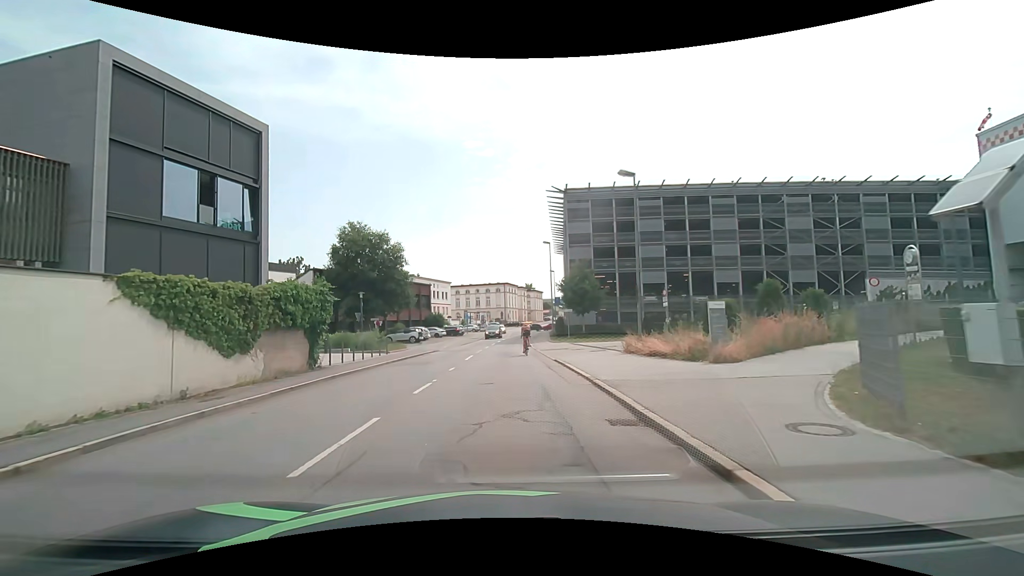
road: tertiary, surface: asphalt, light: Day
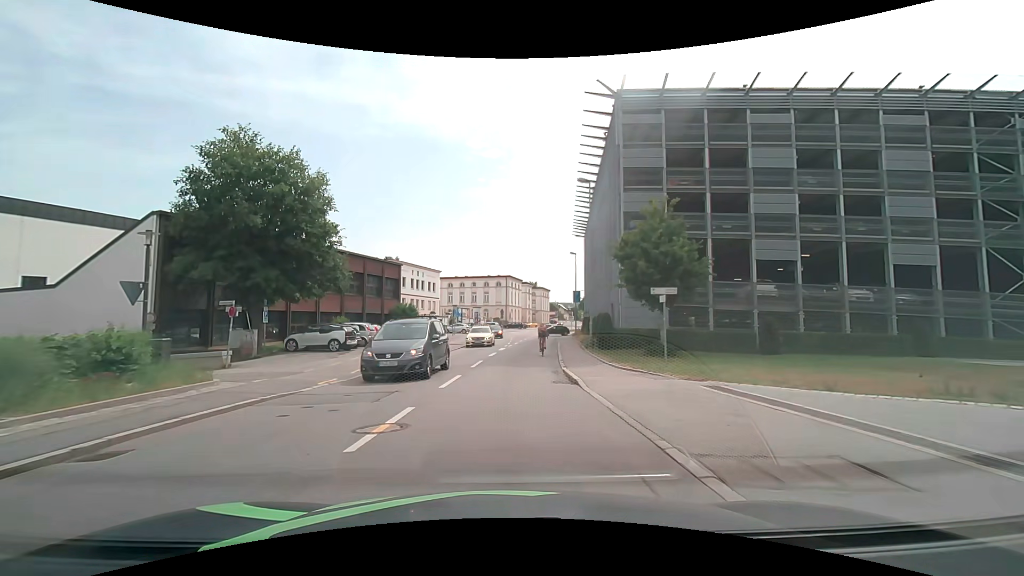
(-0.2, +23.6) m; 0°
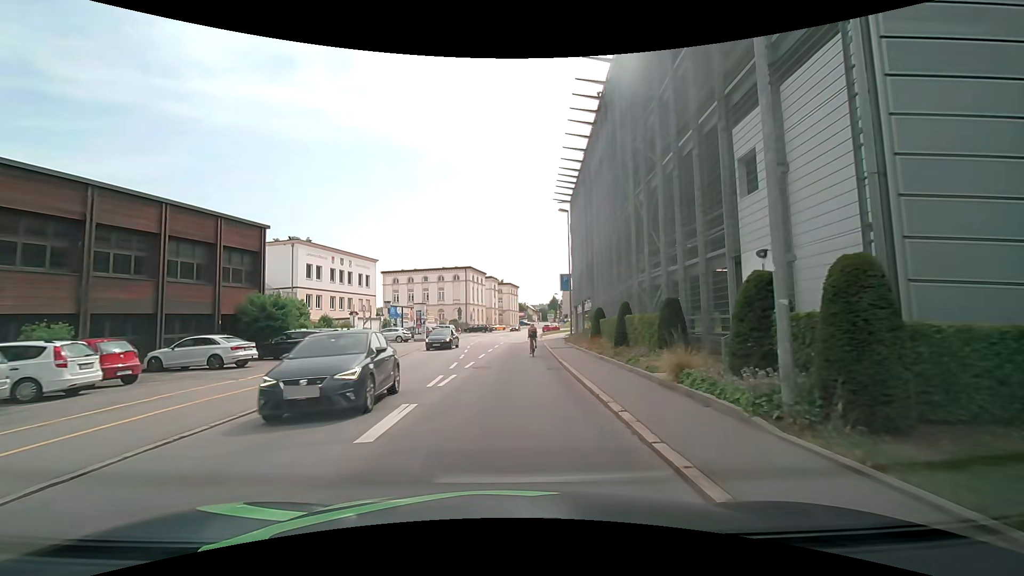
(+0.9, +23.3) m; +4°
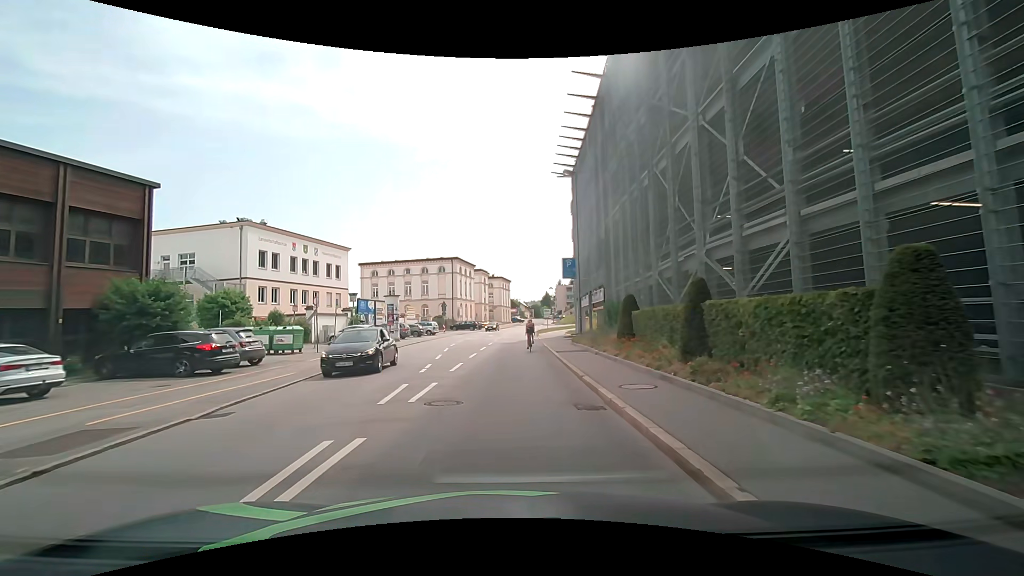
(+0.1, +8.9) m; +1°
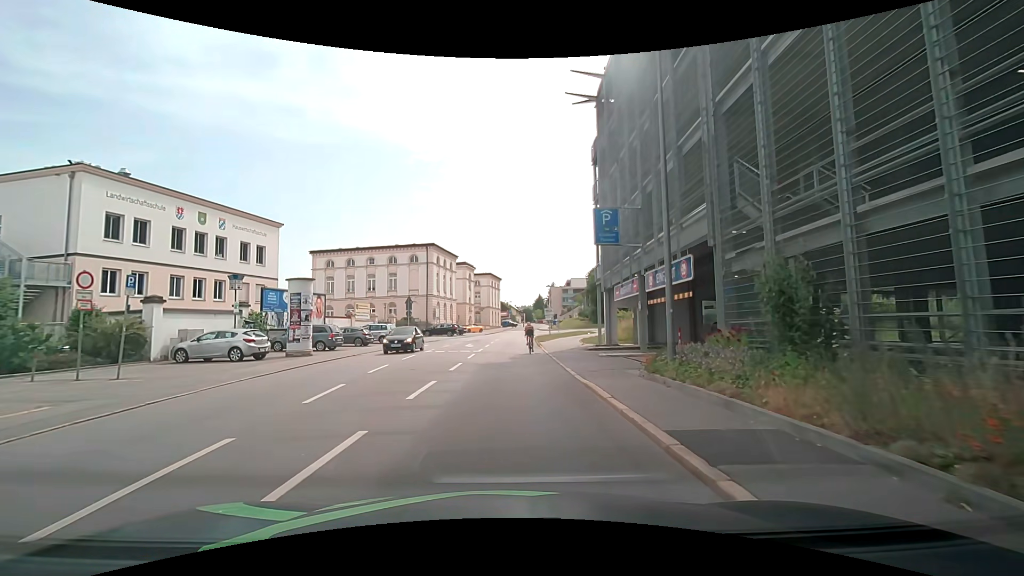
(+0.4, +17.6) m; +2°
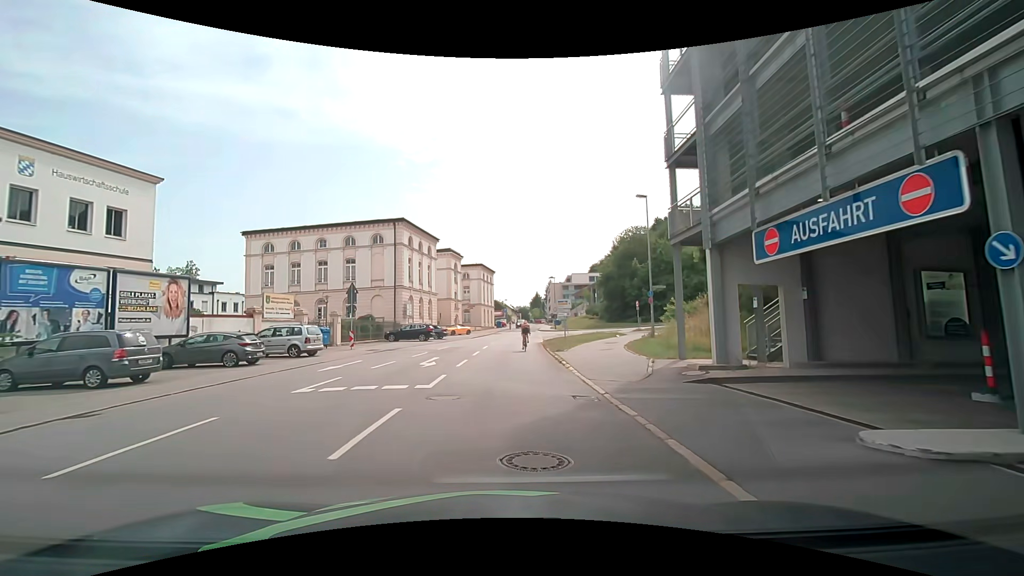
(-0.1, +16.3) m; 0°
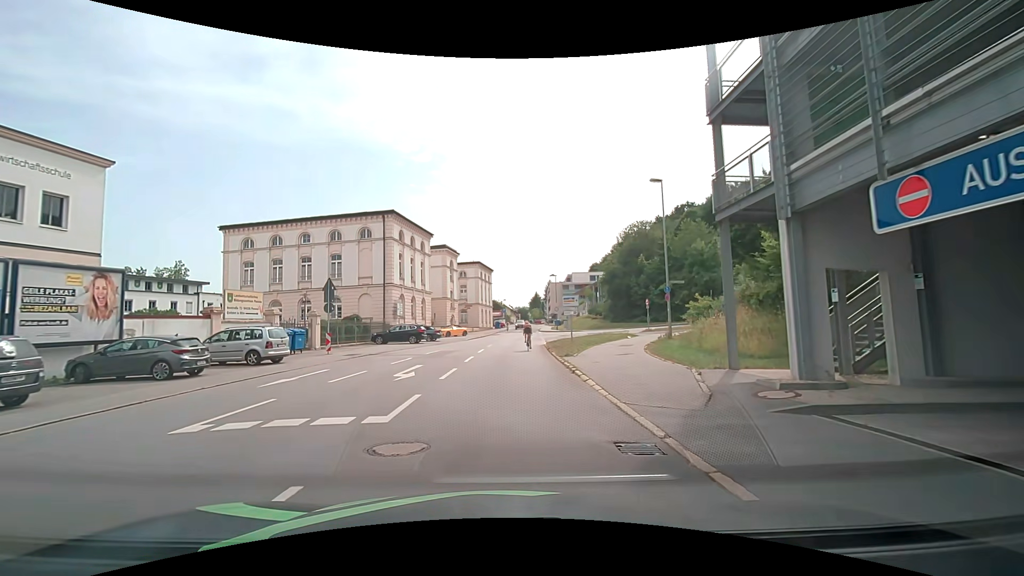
(0.0, +3.9) m; +1°
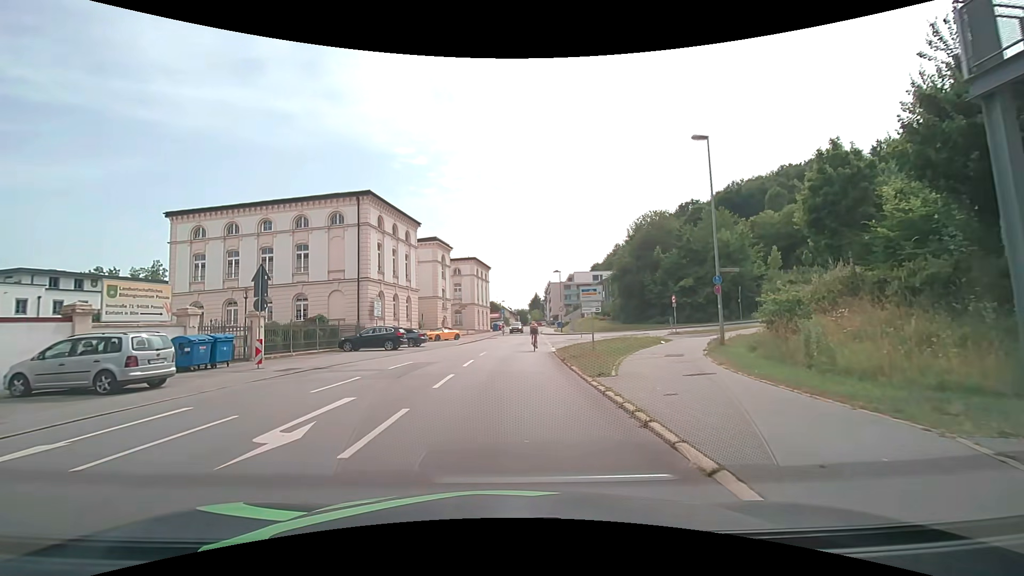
(-0.2, +7.7) m; 0°
